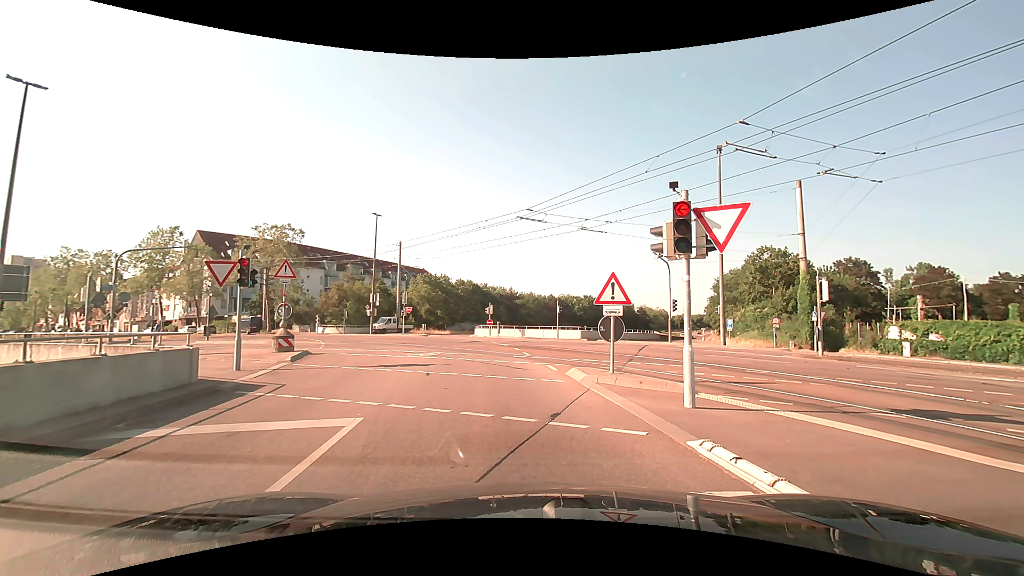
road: tertiary_link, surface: asphalt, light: Day
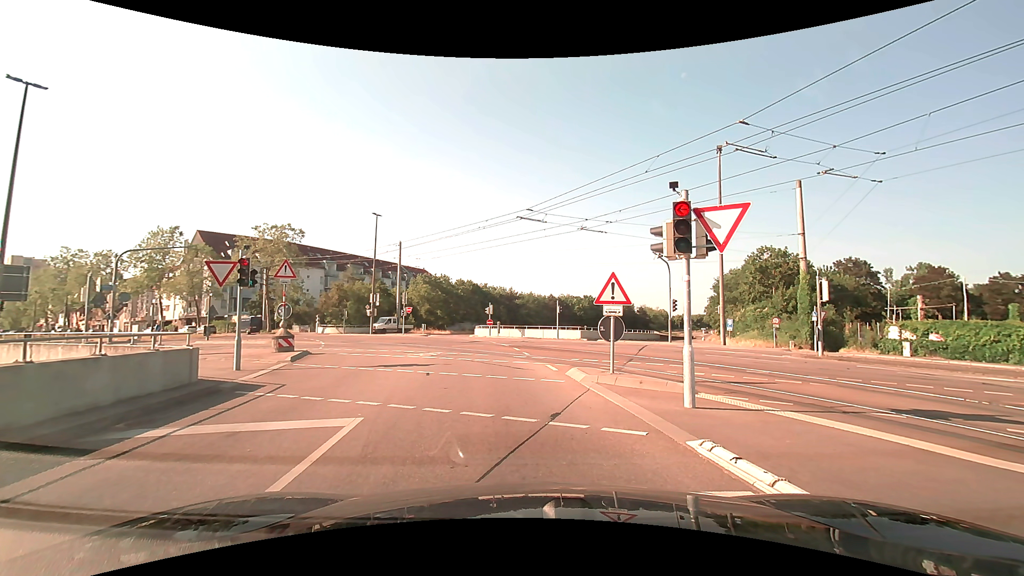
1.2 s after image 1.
(0.0, 0.0) m; 0°
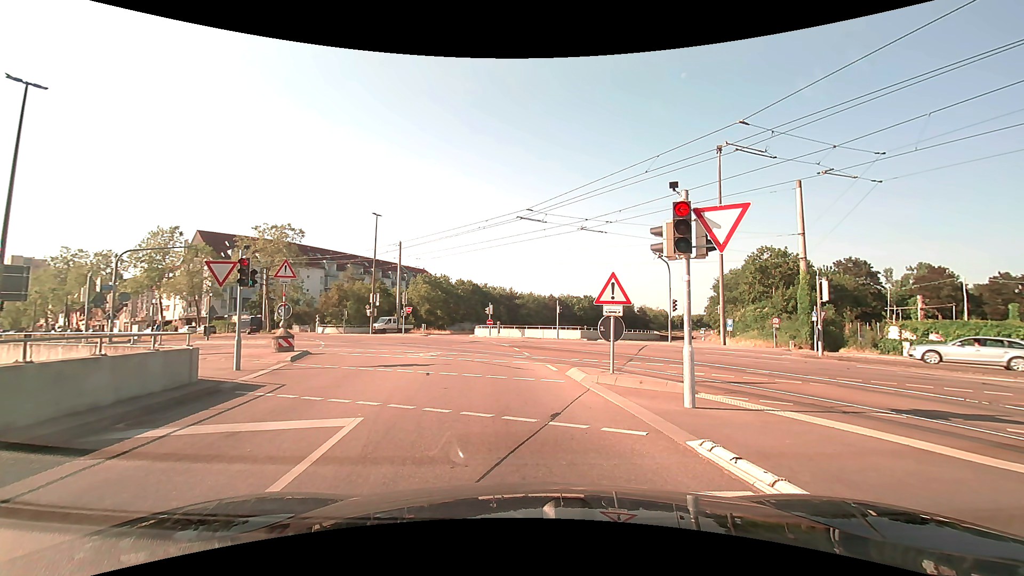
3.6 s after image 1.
(0.0, 0.0) m; 0°
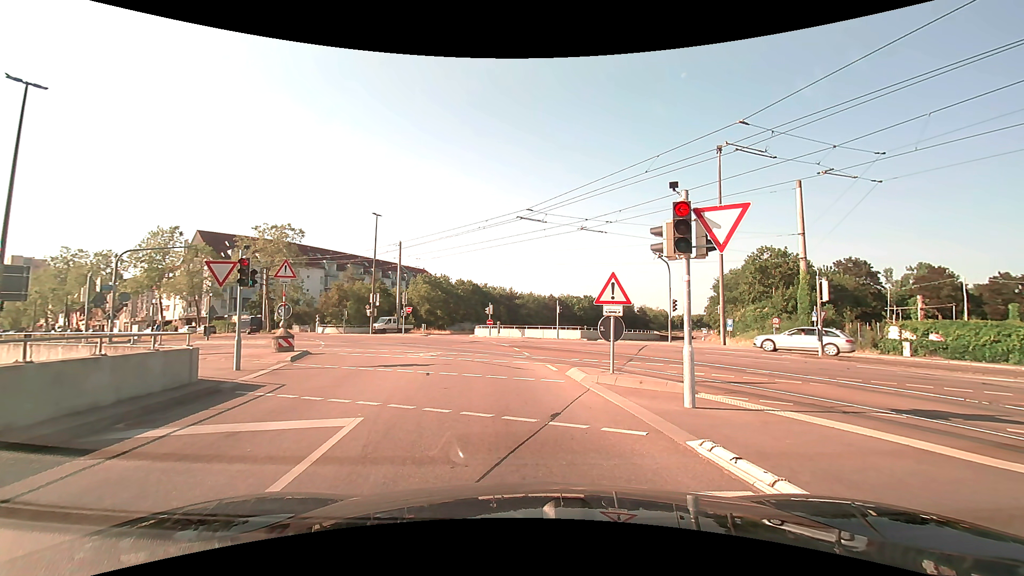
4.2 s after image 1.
(0.0, 0.0) m; 0°
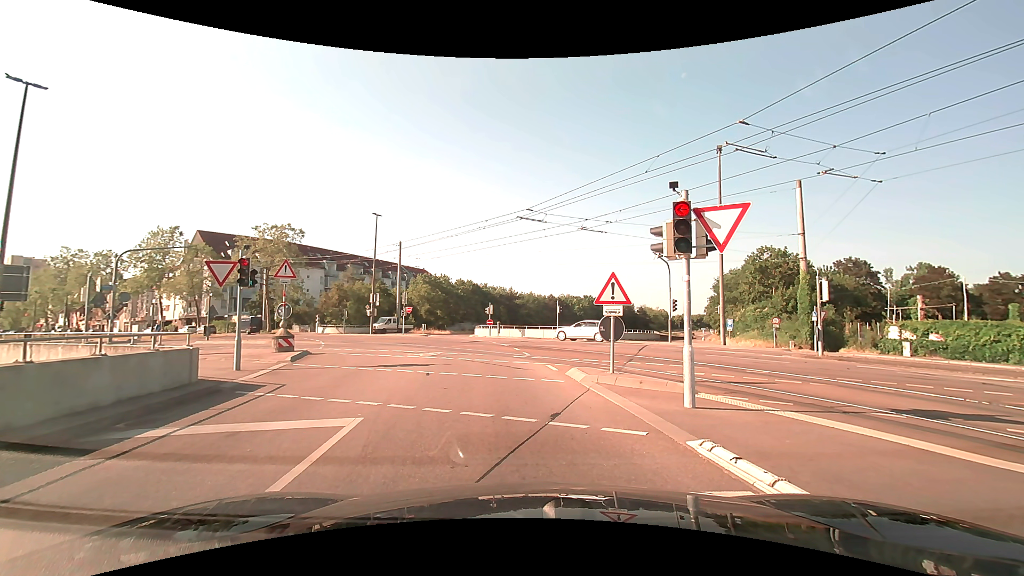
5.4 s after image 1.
(0.0, 0.0) m; 0°
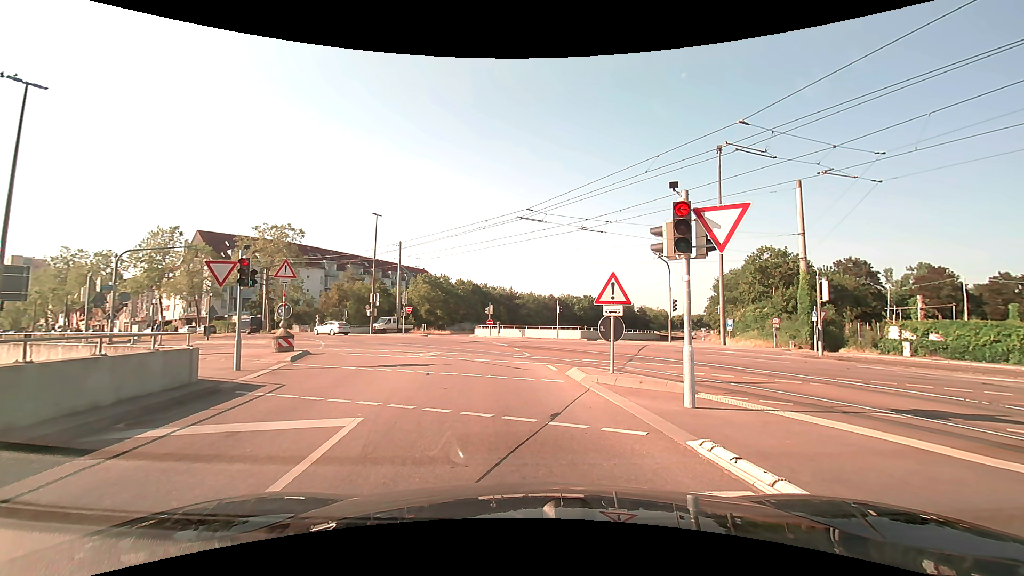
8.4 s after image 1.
(0.0, 0.0) m; 0°
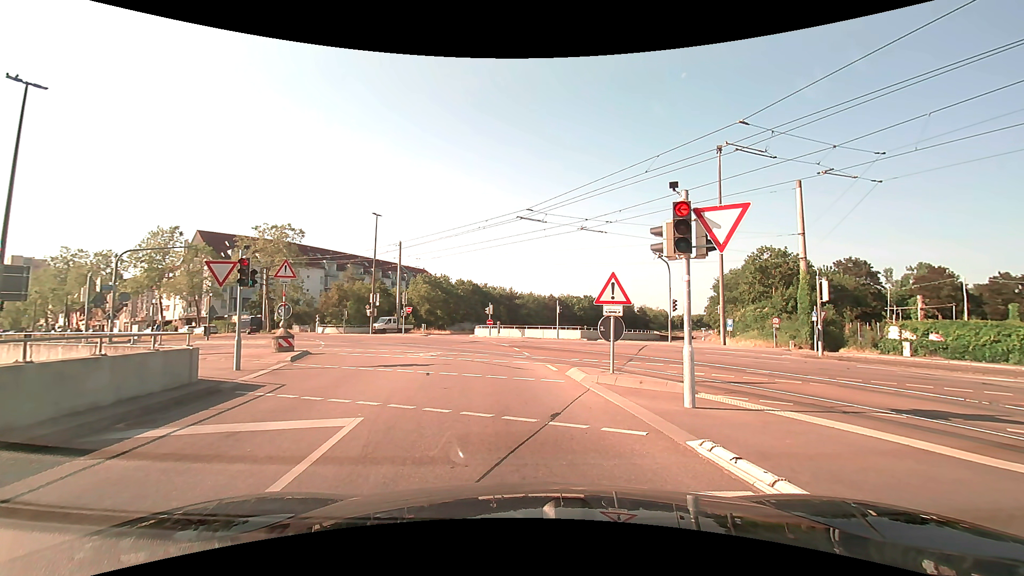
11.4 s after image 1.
(0.0, 0.0) m; 0°
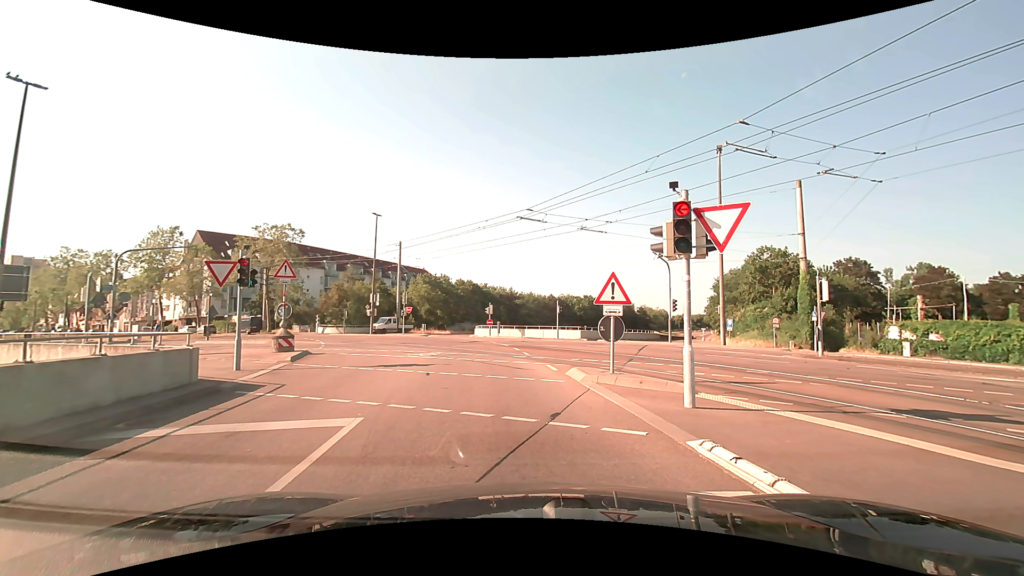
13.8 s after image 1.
(0.0, 0.0) m; 0°
(-1, +10) (-2, +20) (-5, +30) (-9, +39) (-15, +47) (-22, +53) (-31, +59) (-39, +65) (-47, +70) (-56, +76) m
